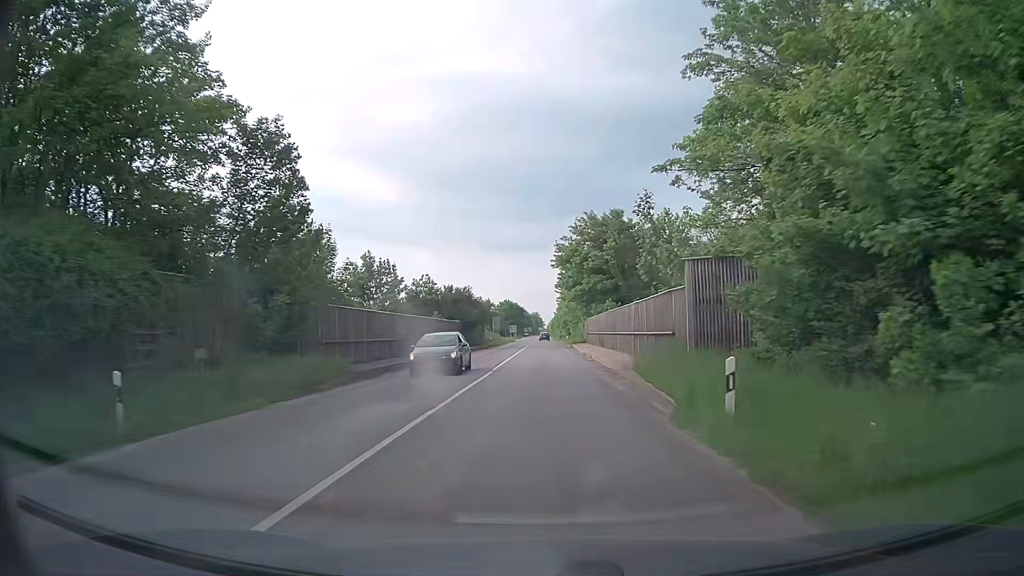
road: secondary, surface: asphalt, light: Day
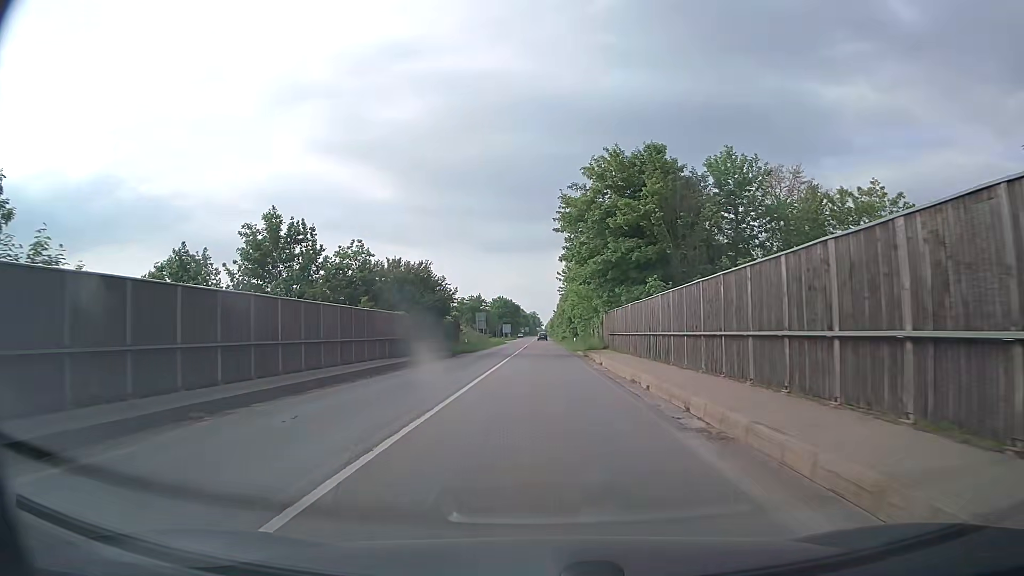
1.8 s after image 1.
(+0.1, +23.8) m; +1°
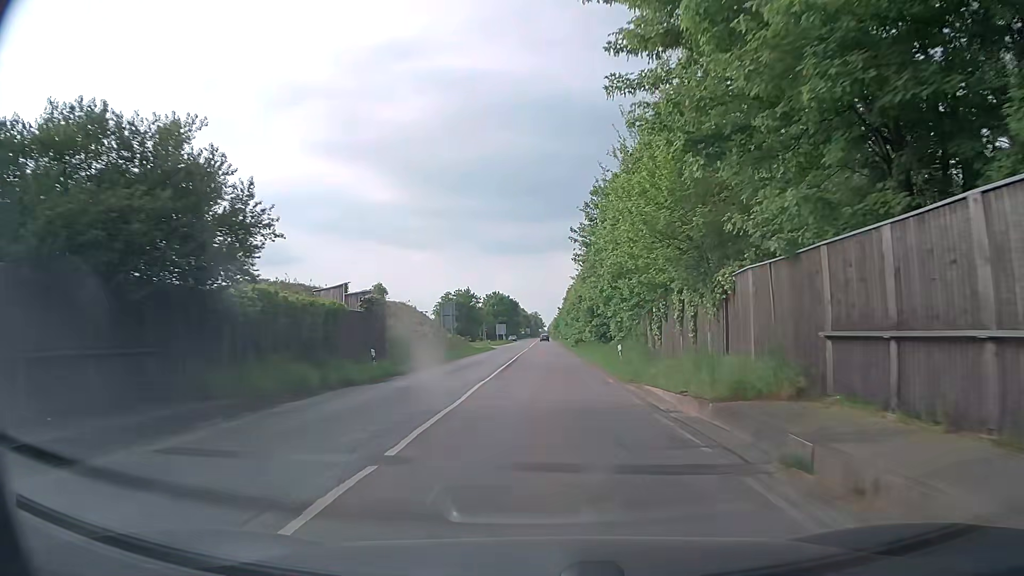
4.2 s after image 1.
(-0.3, +31.5) m; -1°
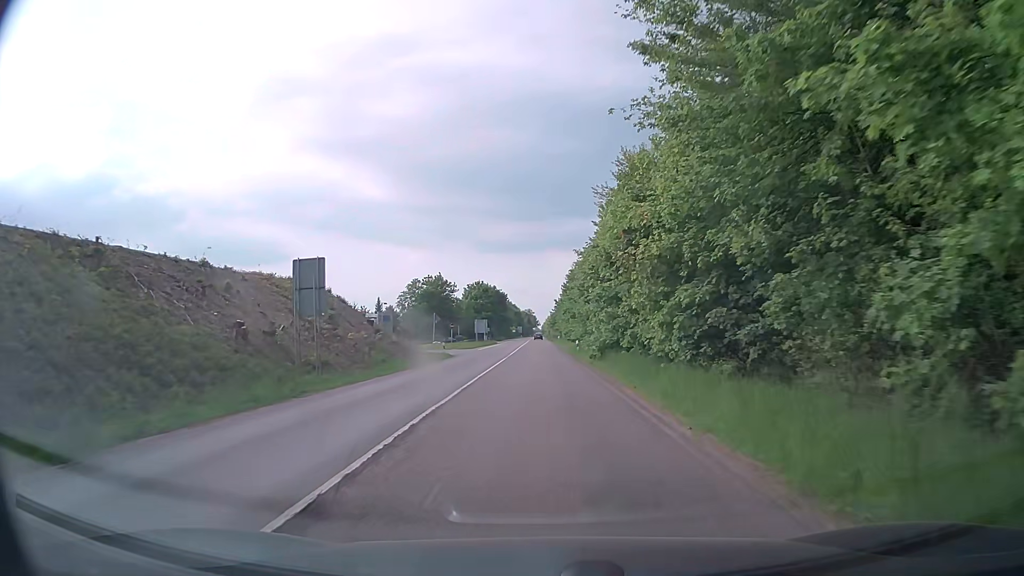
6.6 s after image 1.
(+0.2, +31.3) m; +1°
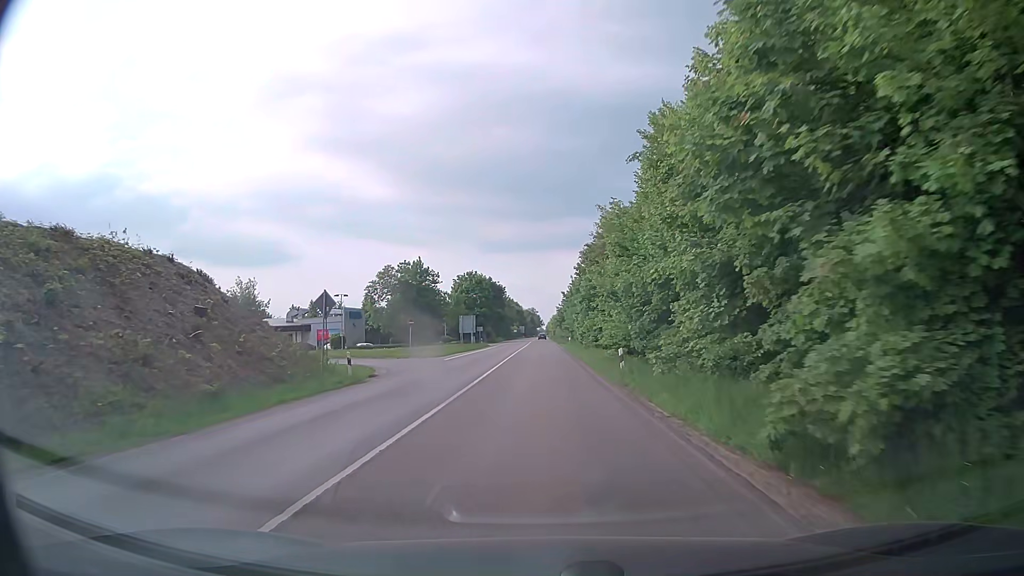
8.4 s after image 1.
(0.0, +24.0) m; -1°
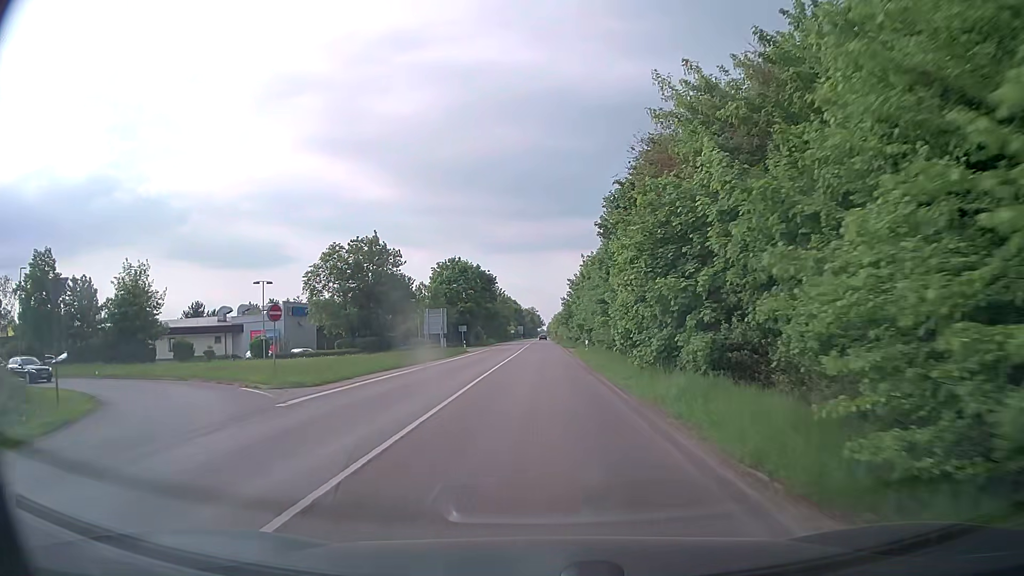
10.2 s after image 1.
(+0.2, +24.4) m; 0°
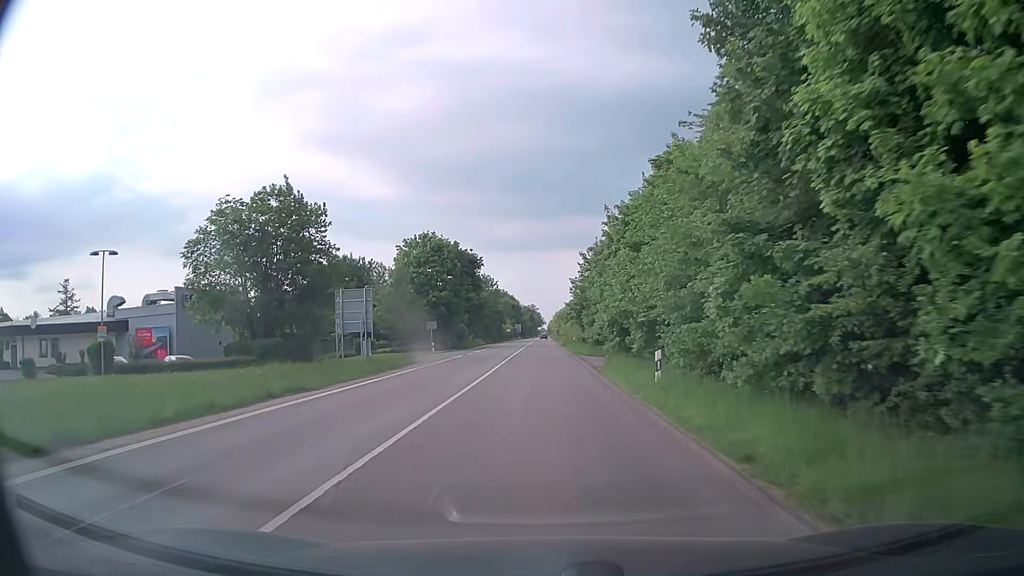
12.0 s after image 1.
(0.0, +24.4) m; 0°
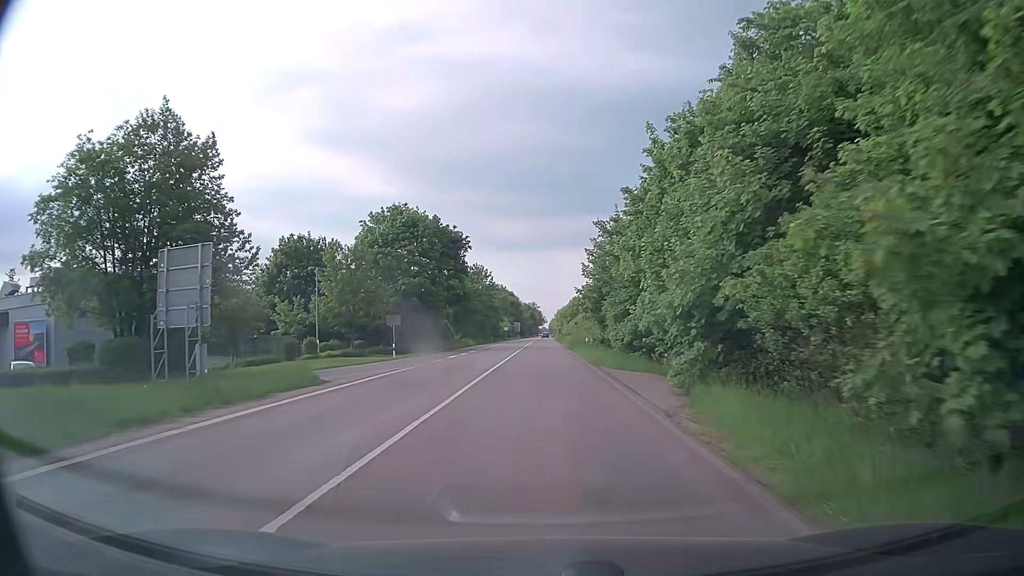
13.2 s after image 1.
(-0.1, +16.2) m; 0°
(0, +10) (0, +20) (0, +30) (0, +40) (0, +50) (0, +60) (0, +70) (0, +80) (0, +90) (0, +100) m
